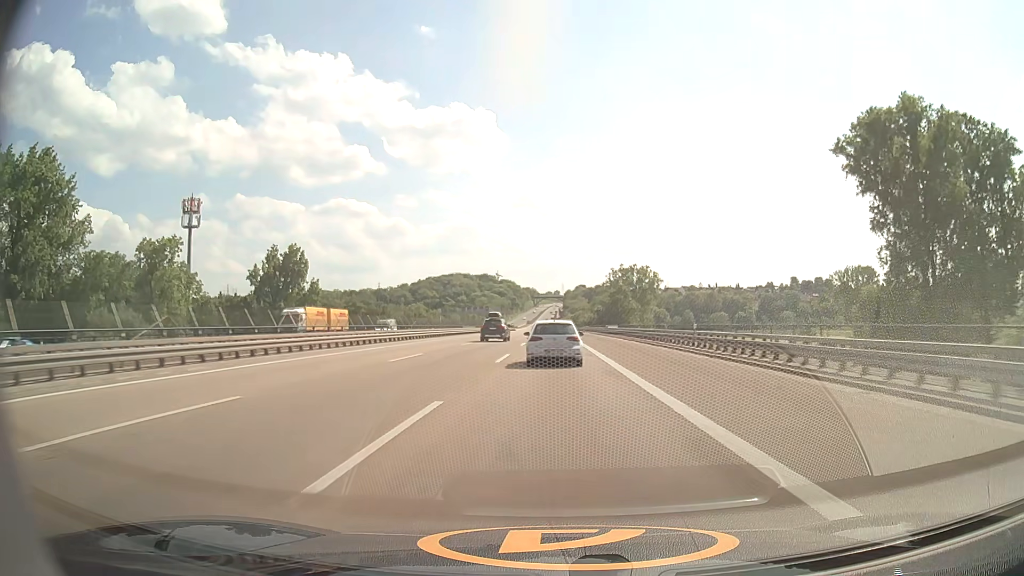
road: motorway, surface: asphalt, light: Day
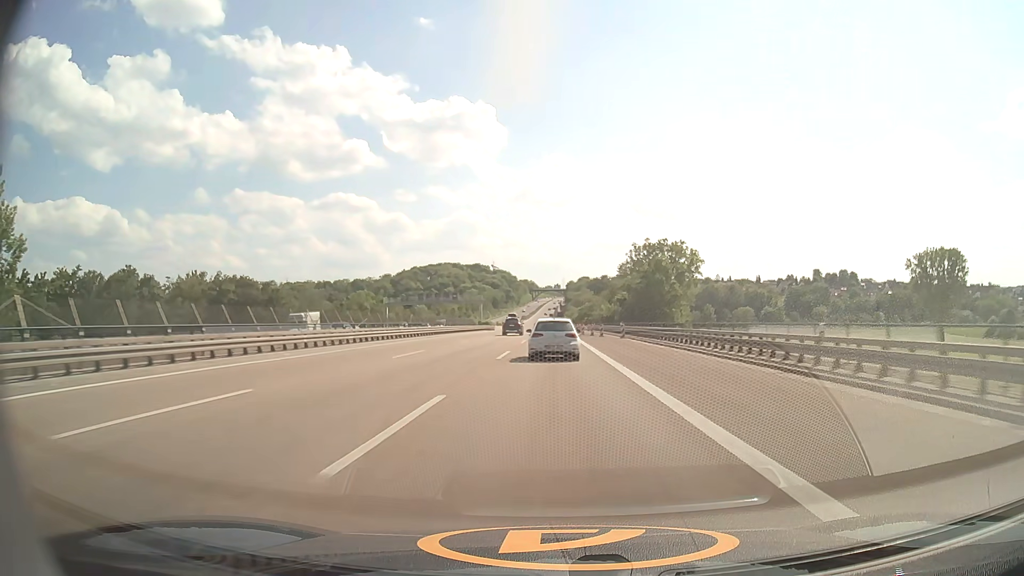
(0.0, +71.4) m; 0°
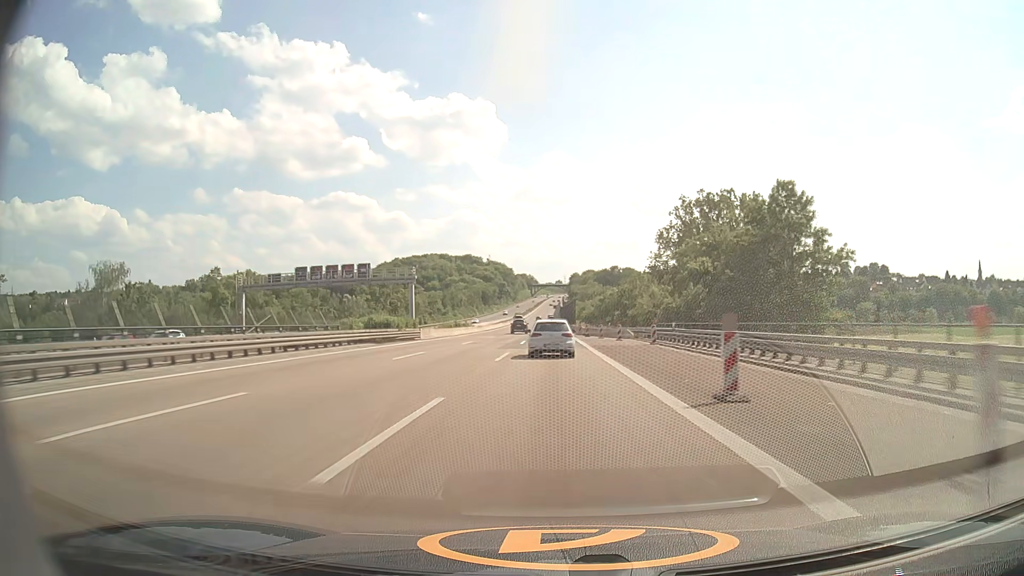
(-0.1, +72.1) m; 0°
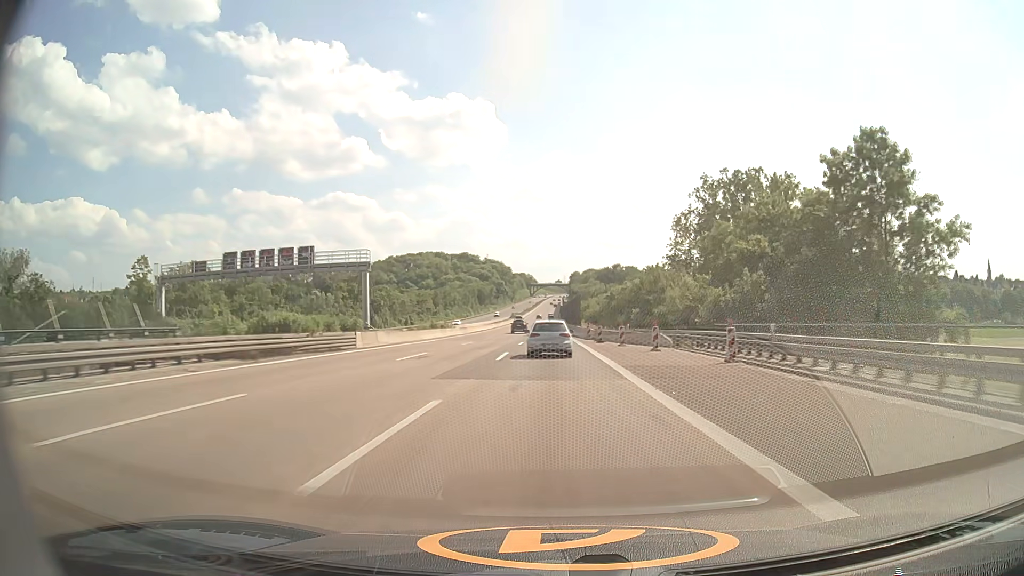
(0.0, +18.2) m; 0°
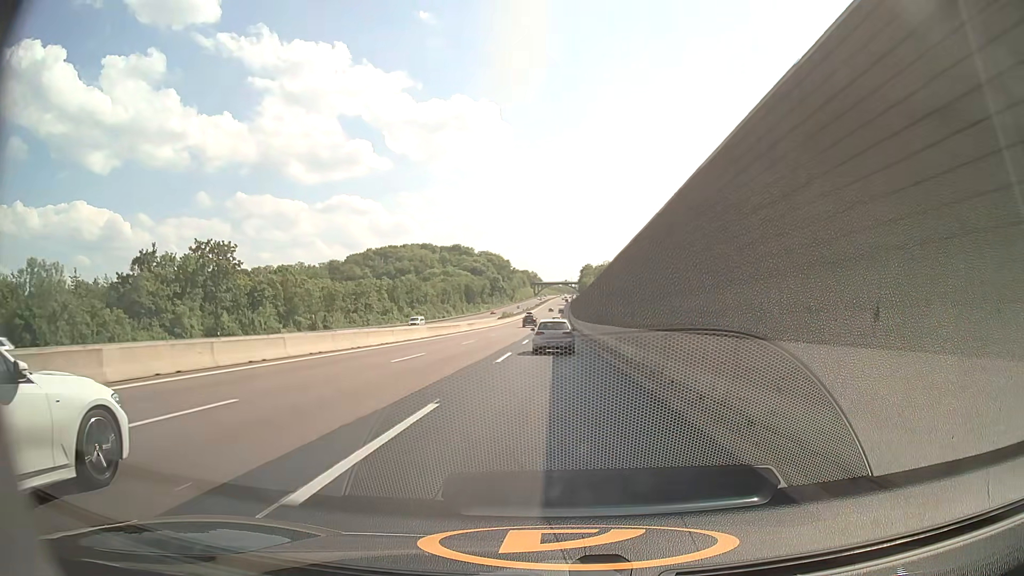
(-0.2, +73.5) m; -1°
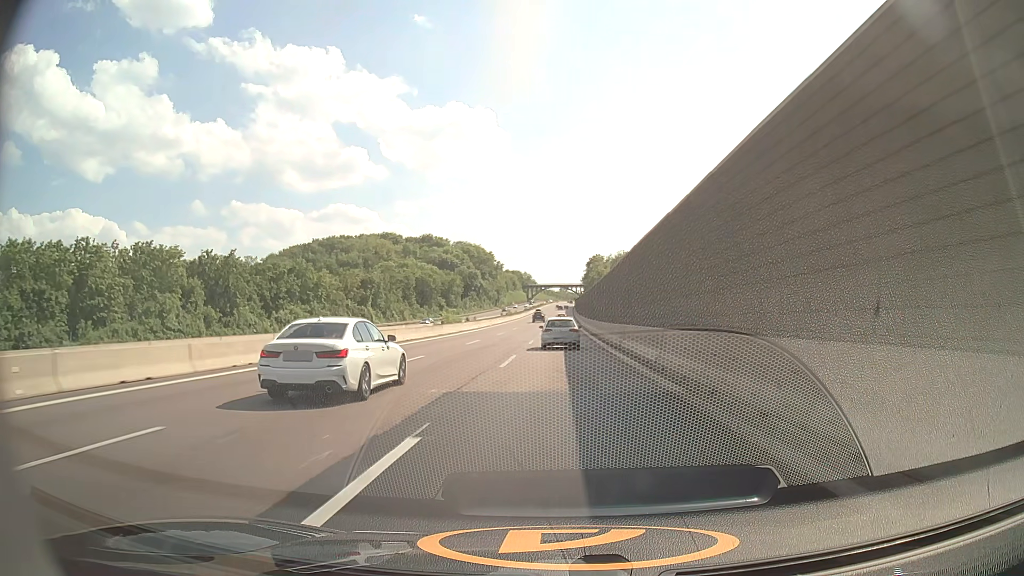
(+0.4, +92.4) m; 0°
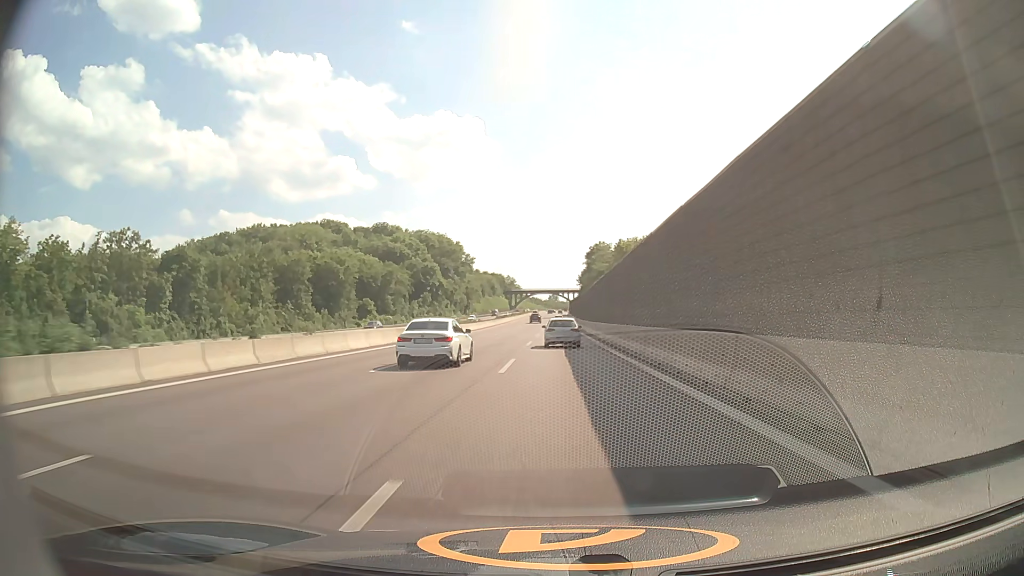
(+0.4, +73.3) m; +1°
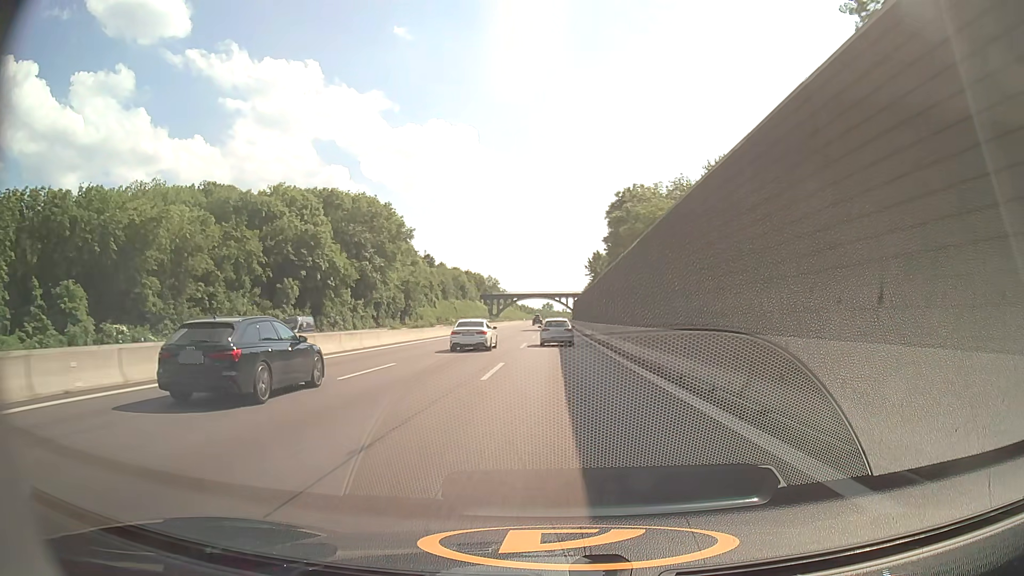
(+0.5, +91.7) m; 0°
(0, +10) (0, +20) (0, +30) (0, +40) (0, +50) (0, +60) (0, +70) (0, +80) (0, +90) (0, +100) m
